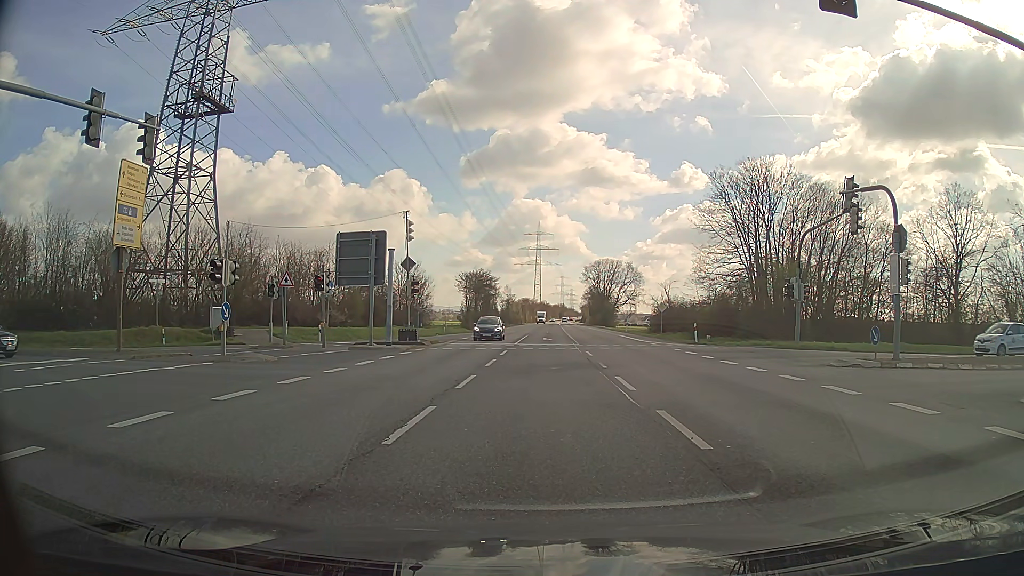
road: secondary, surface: asphalt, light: Day
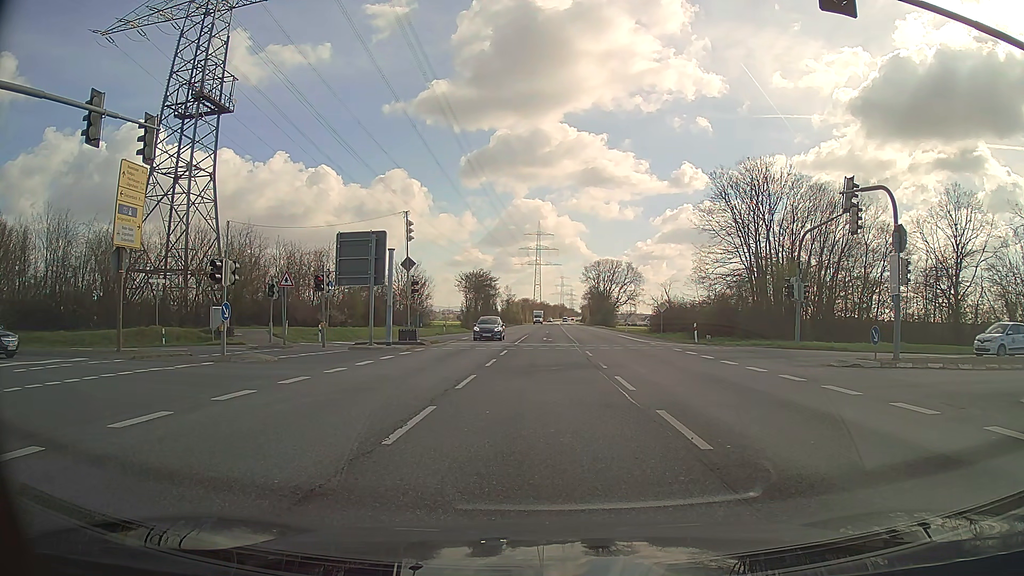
(0.0, 0.0) m; 0°
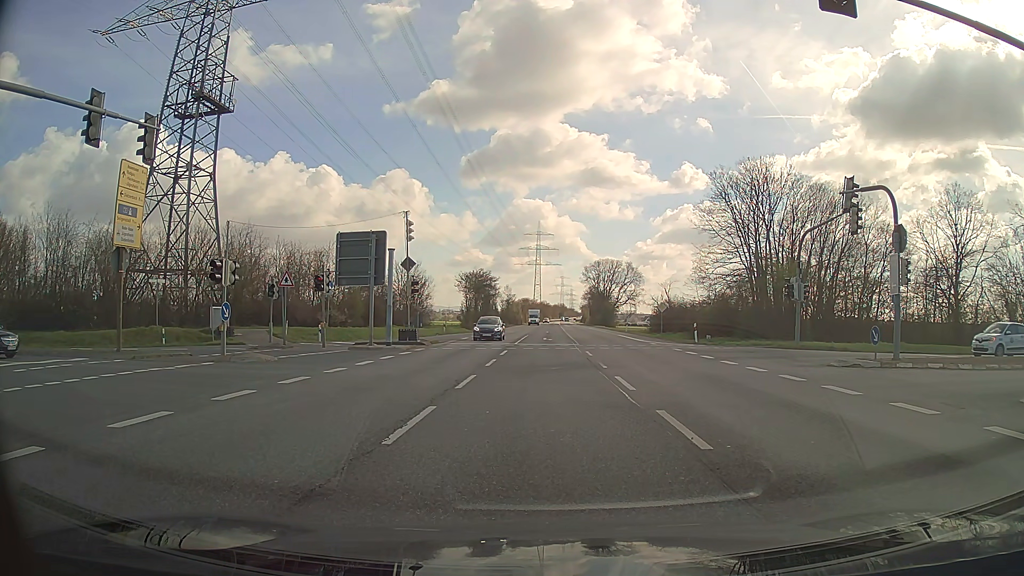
(0.0, 0.0) m; 0°
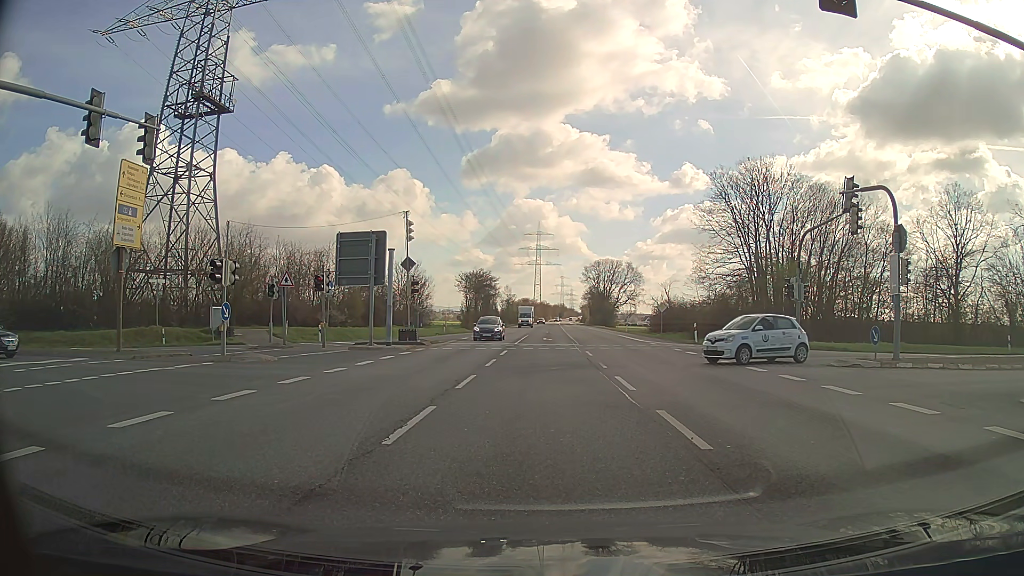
(0.0, 0.0) m; 0°
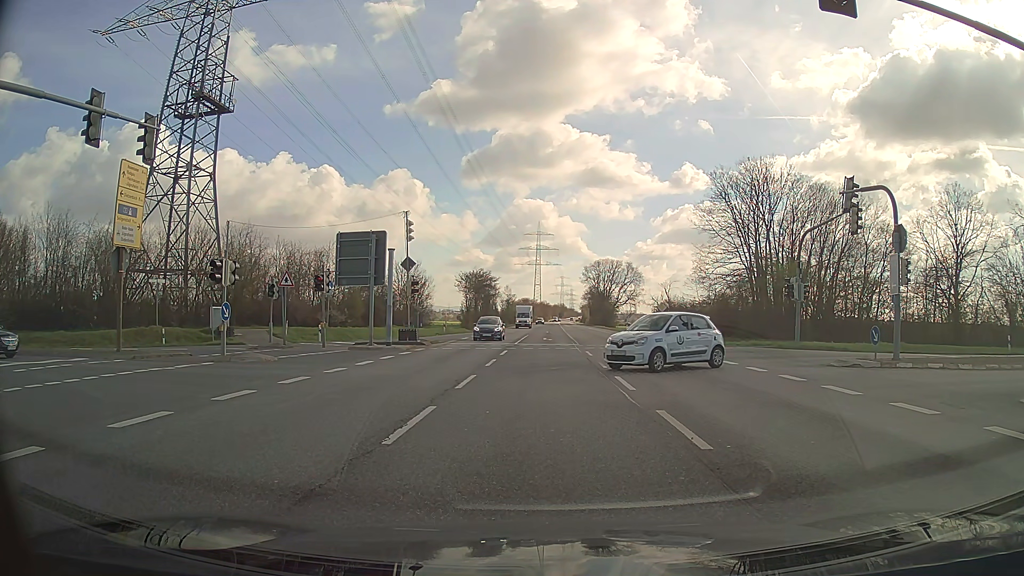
(0.0, 0.0) m; 0°
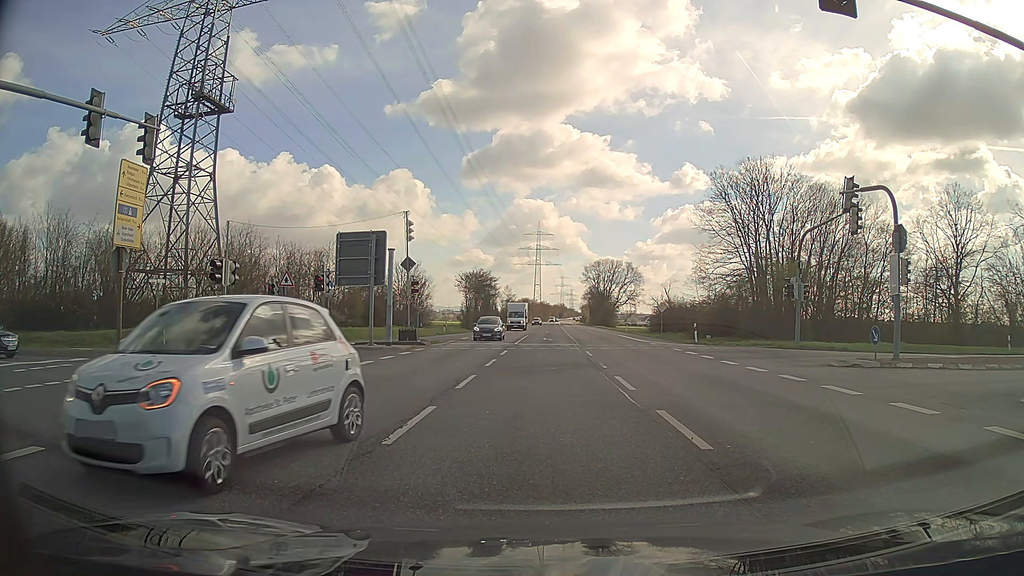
(0.0, 0.0) m; 0°
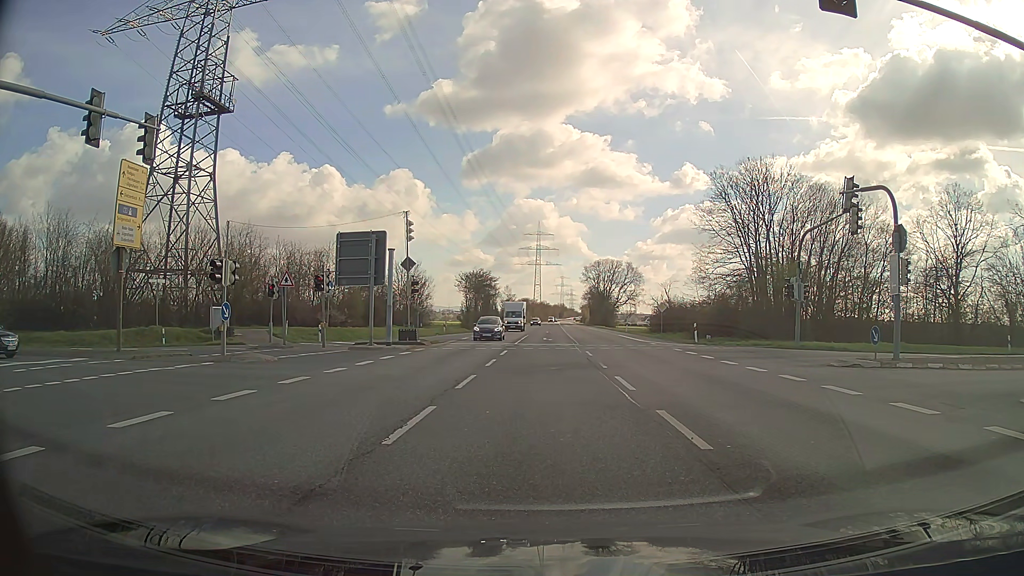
(0.0, 0.0) m; 0°
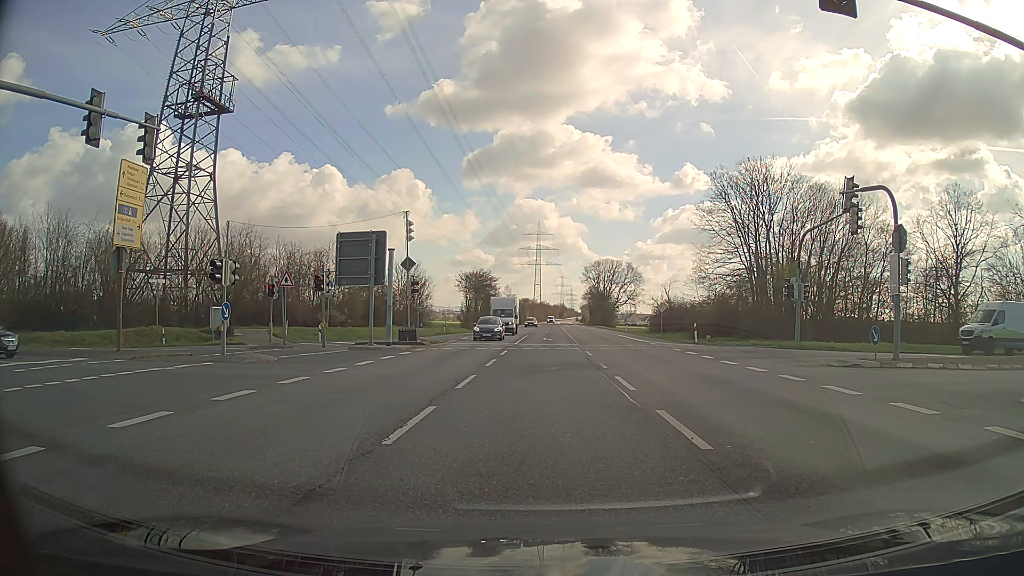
(0.0, 0.0) m; 0°
